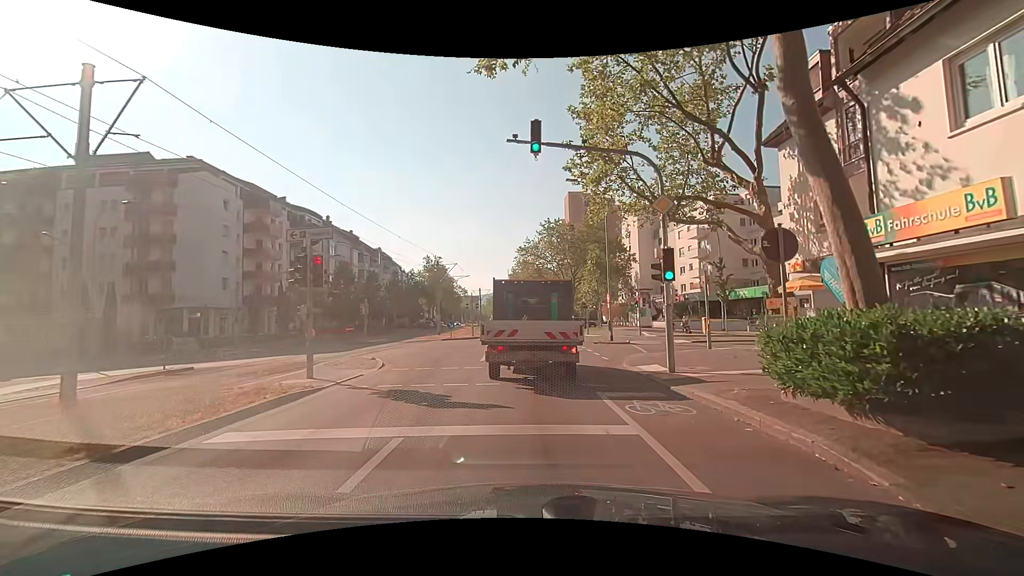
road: tertiary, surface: asphalt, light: Day
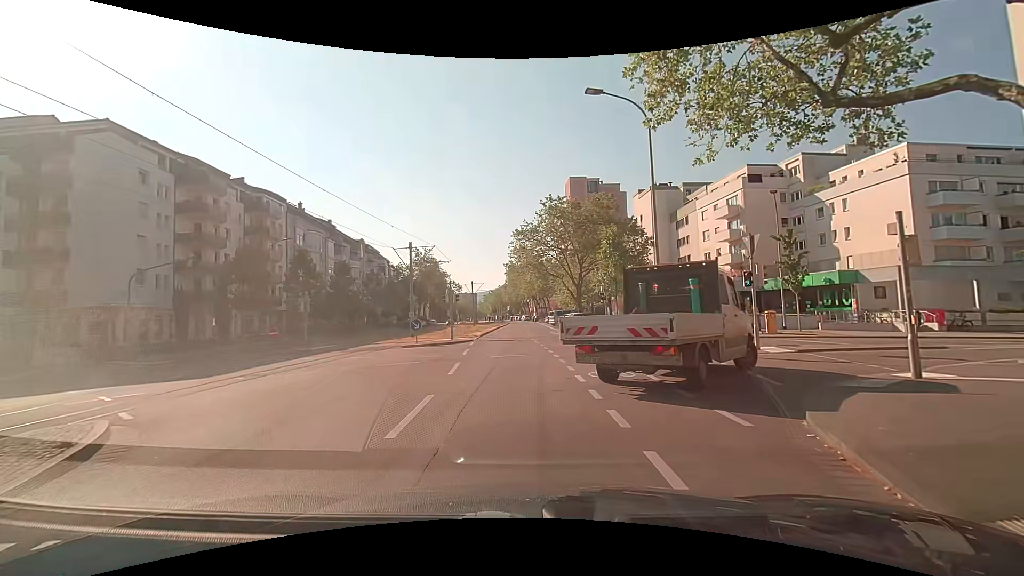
(0.0, +11.0) m; +1°
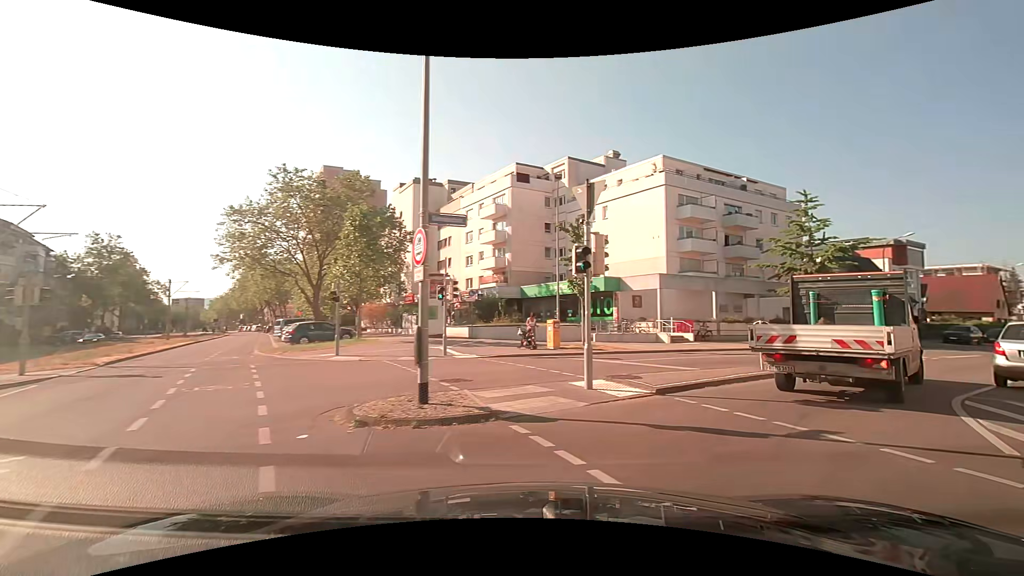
(+1.5, +10.1) m; +28°
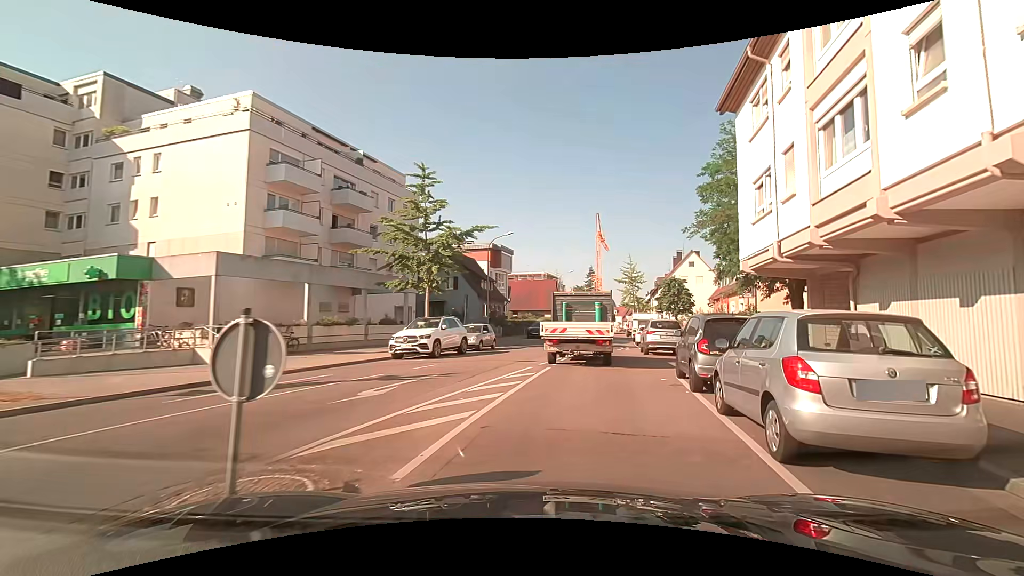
(+4.2, +10.3) m; +40°
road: residential
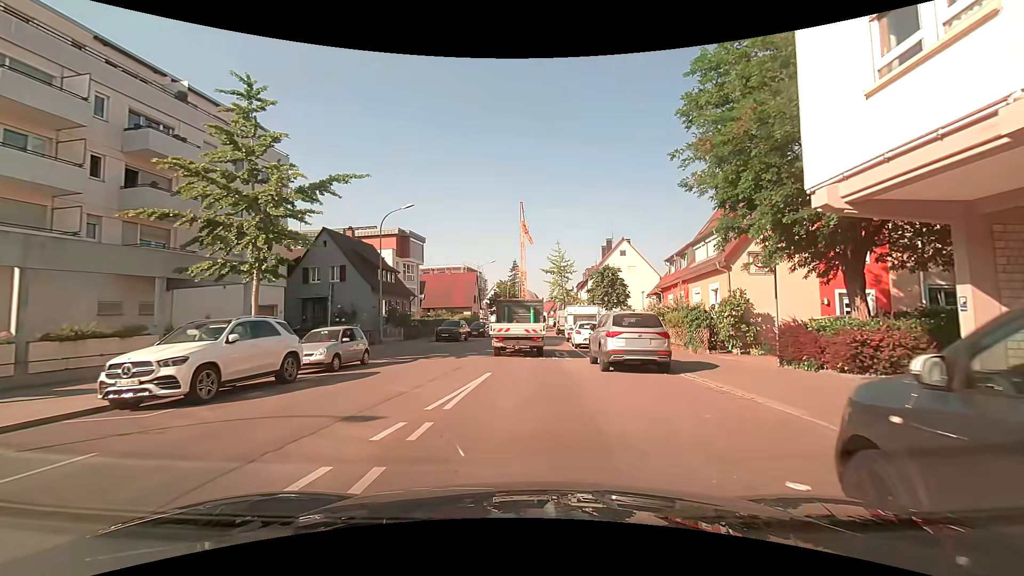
(+0.9, +9.9) m; +7°
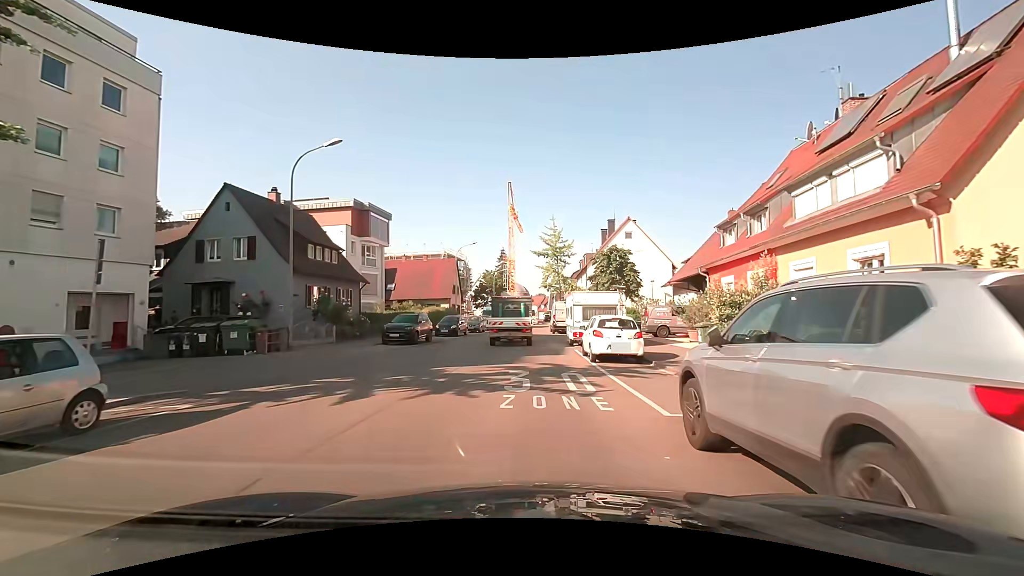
(+0.3, +11.4) m; +3°
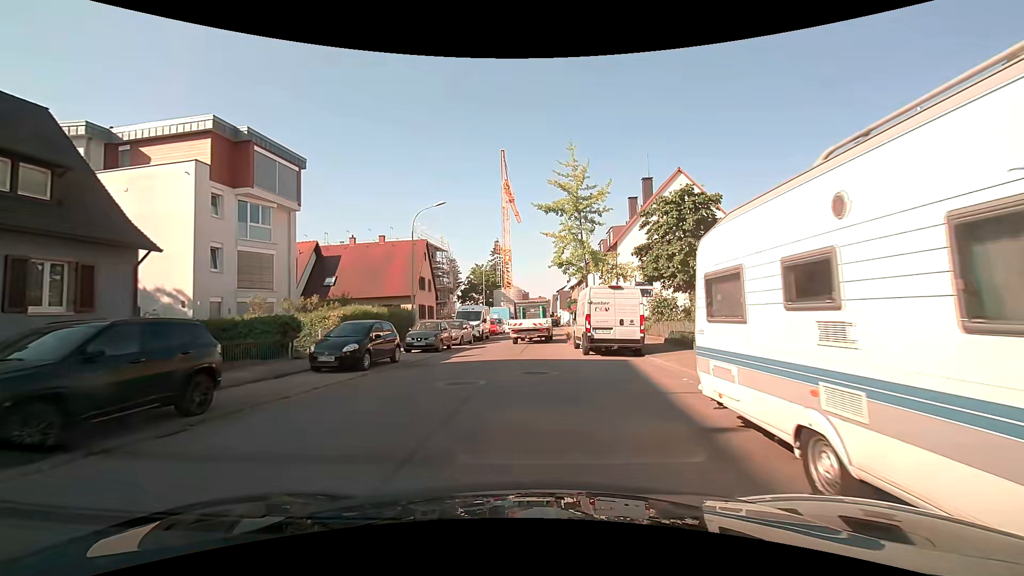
(-0.3, +20.7) m; -2°
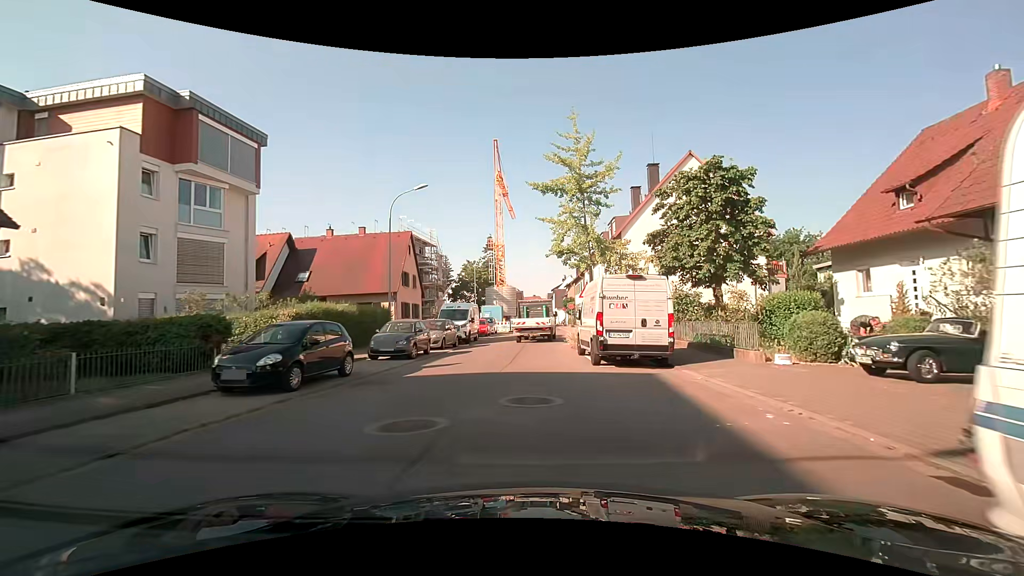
(+0.1, +4.1) m; +2°
